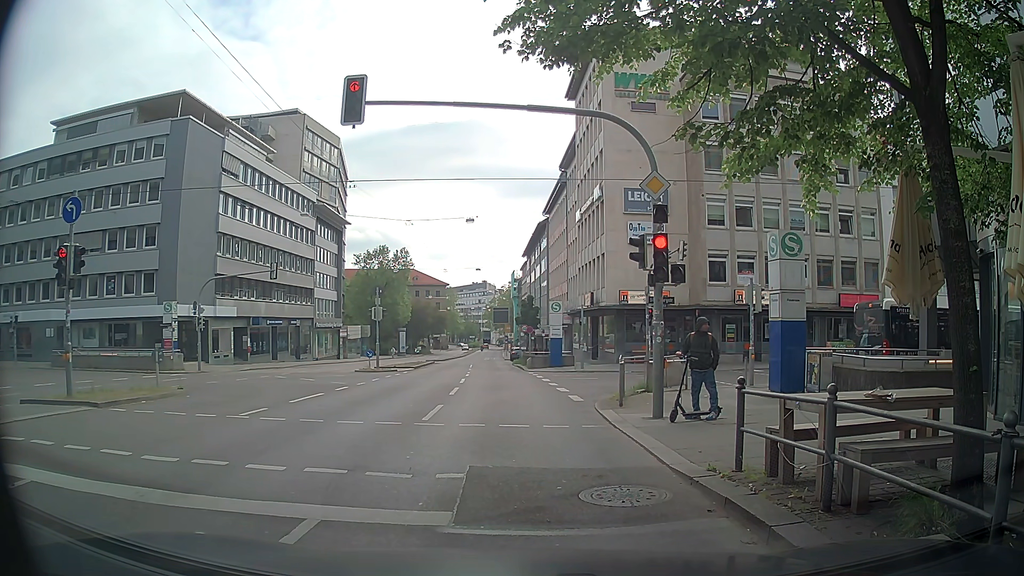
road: secondary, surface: asphalt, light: Day
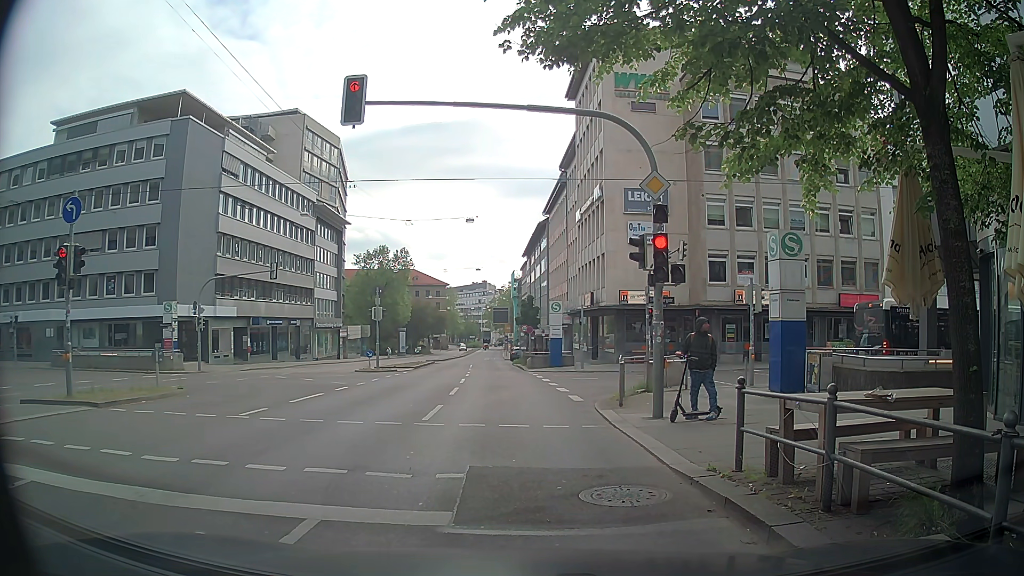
(0.0, 0.0) m; 0°
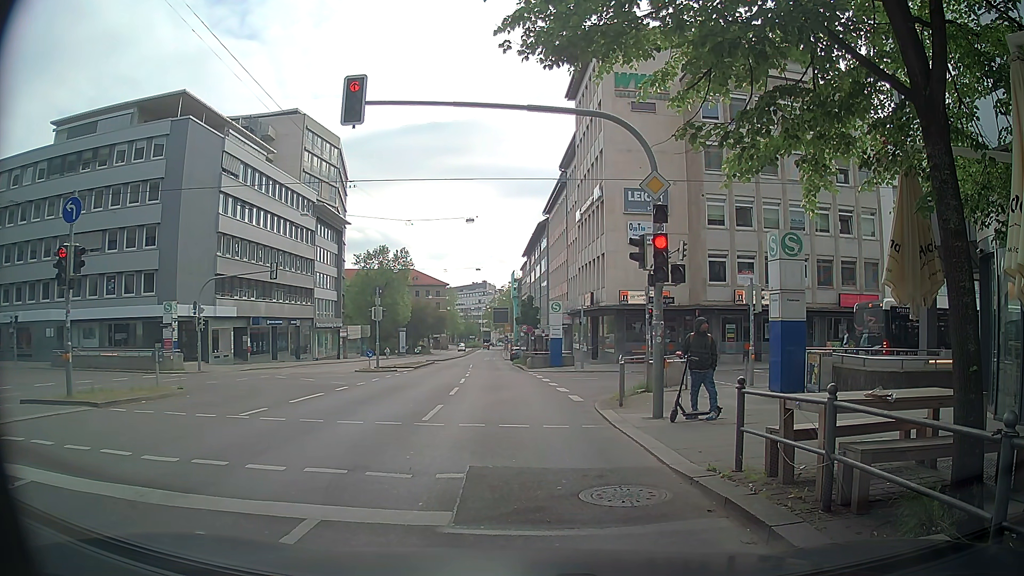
(0.0, 0.0) m; 0°
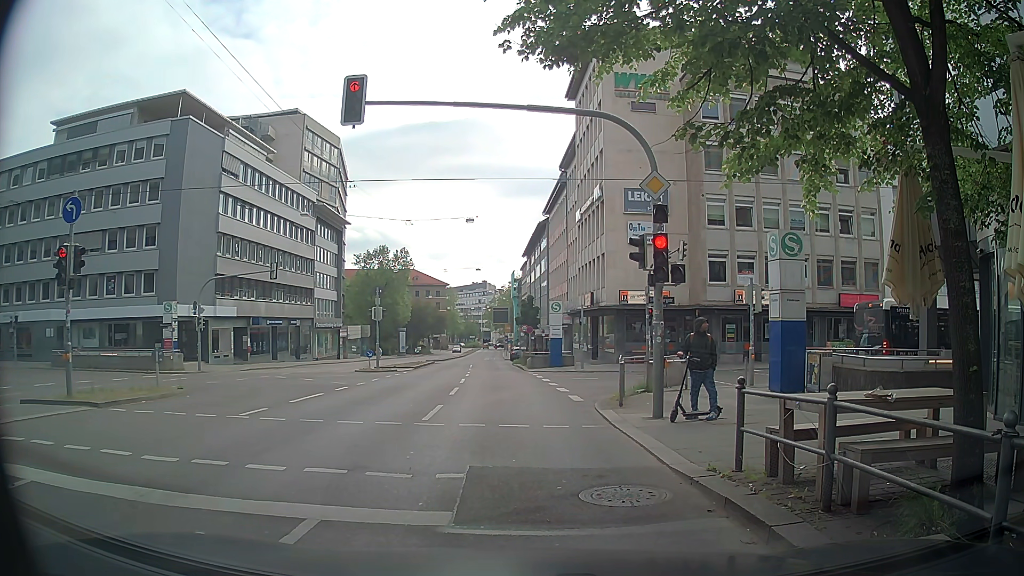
(0.0, 0.0) m; 0°
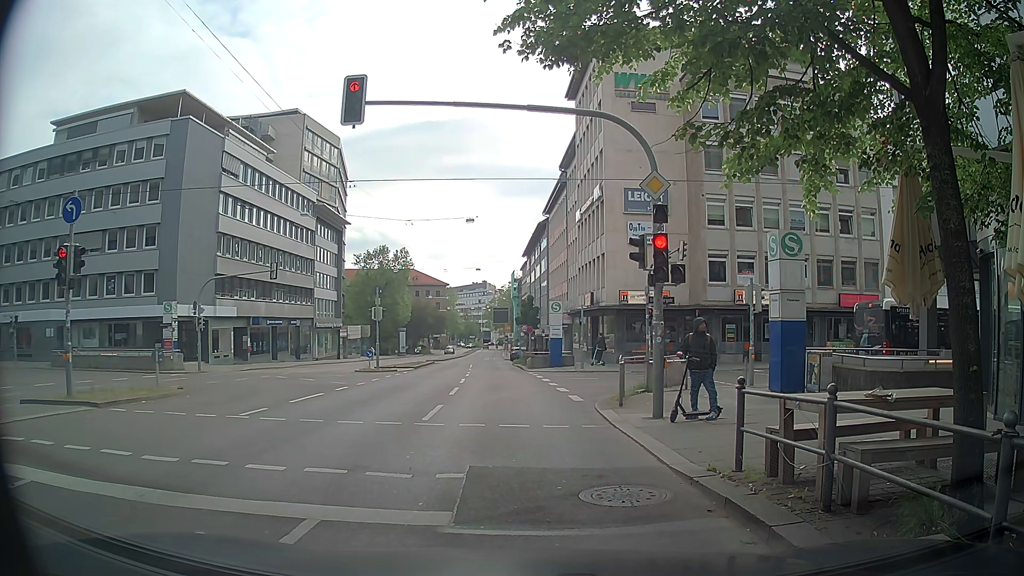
(0.0, 0.0) m; 0°
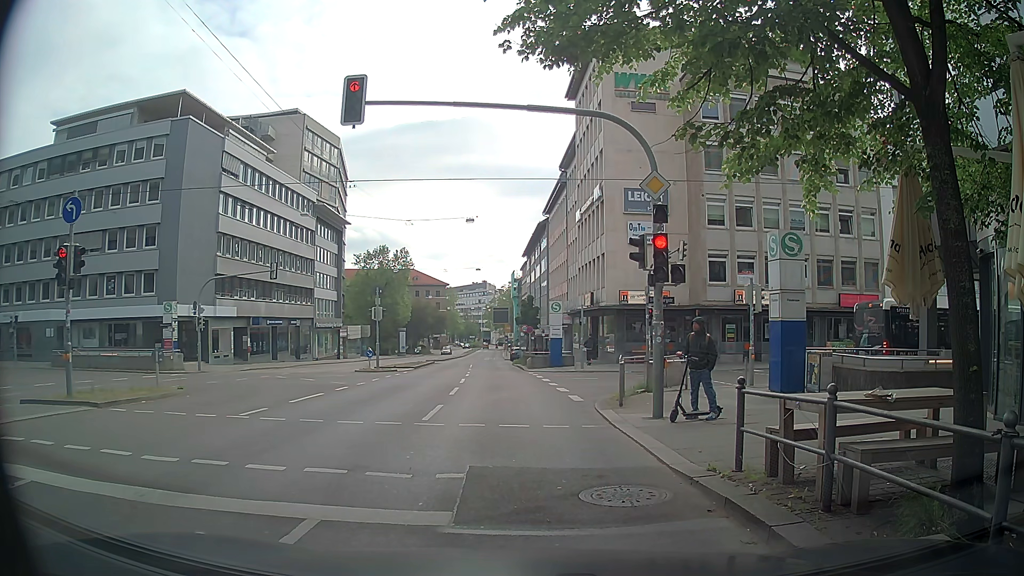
(0.0, 0.0) m; 0°
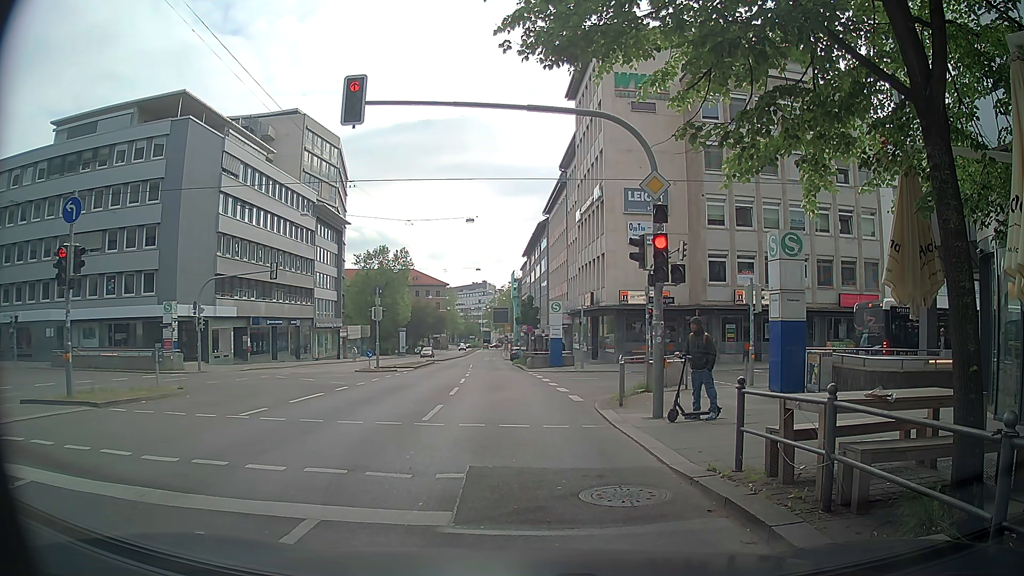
(0.0, 0.0) m; 0°
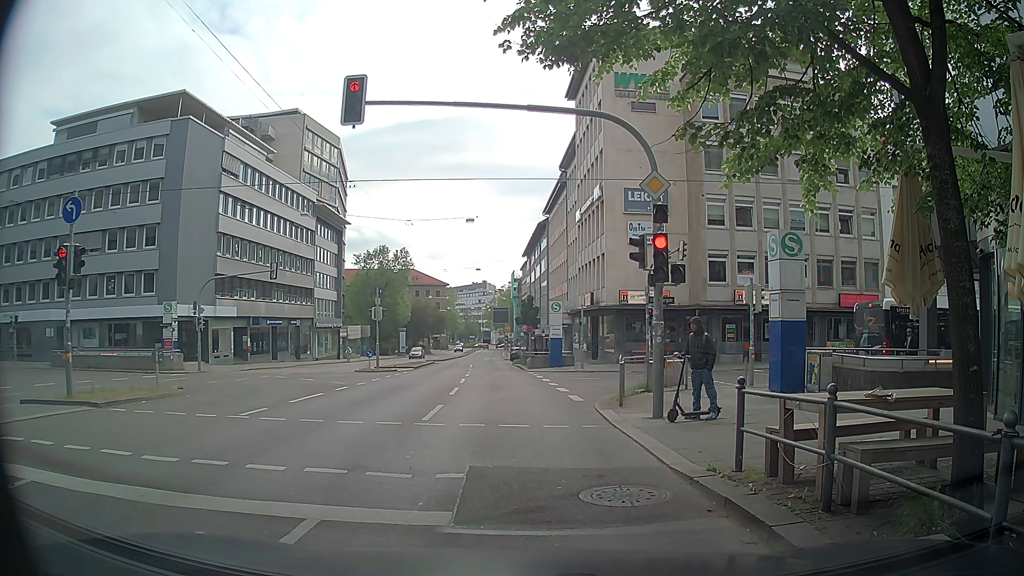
(0.0, 0.0) m; 0°
(+1, +10) (+1, +20) (+1, +30) (+1, +40) (+1, +50) (+1, +60) (+1, +70) (+1, +80) (+1, +90) (+2, +100) m
